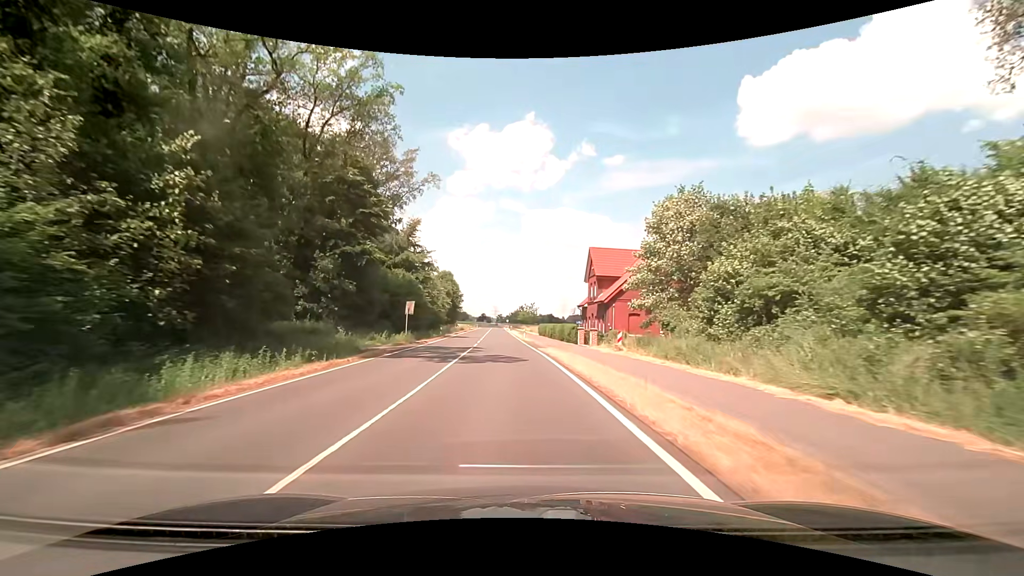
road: secondary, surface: asphalt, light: Day
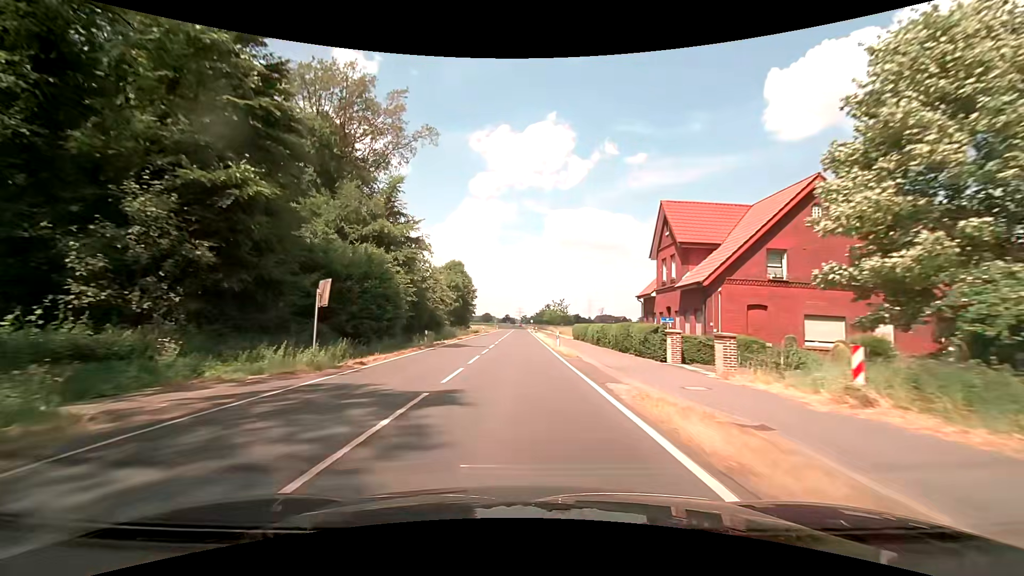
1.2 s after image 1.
(-0.6, +19.5) m; -3°
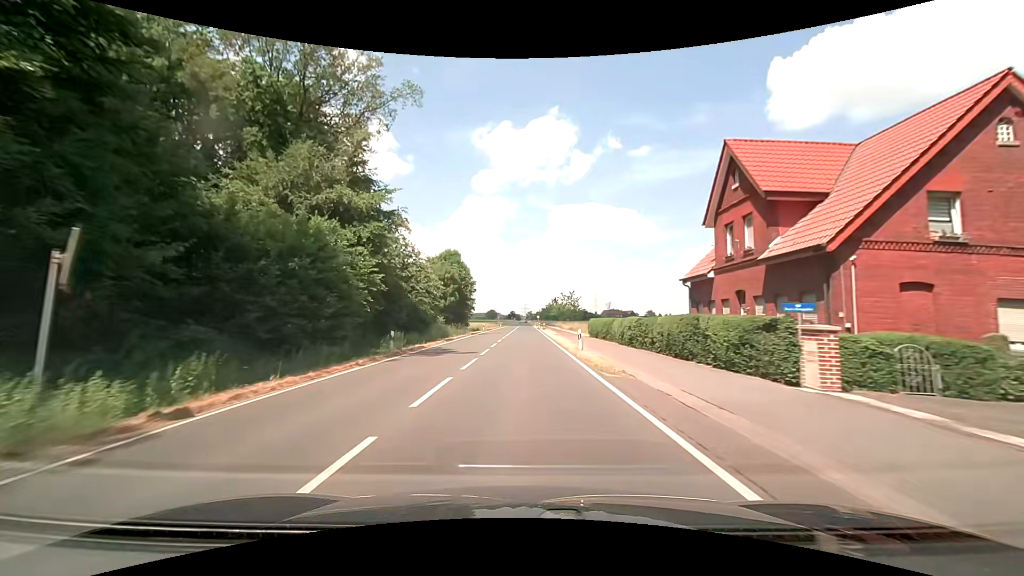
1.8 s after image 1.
(-0.1, +9.9) m; 0°
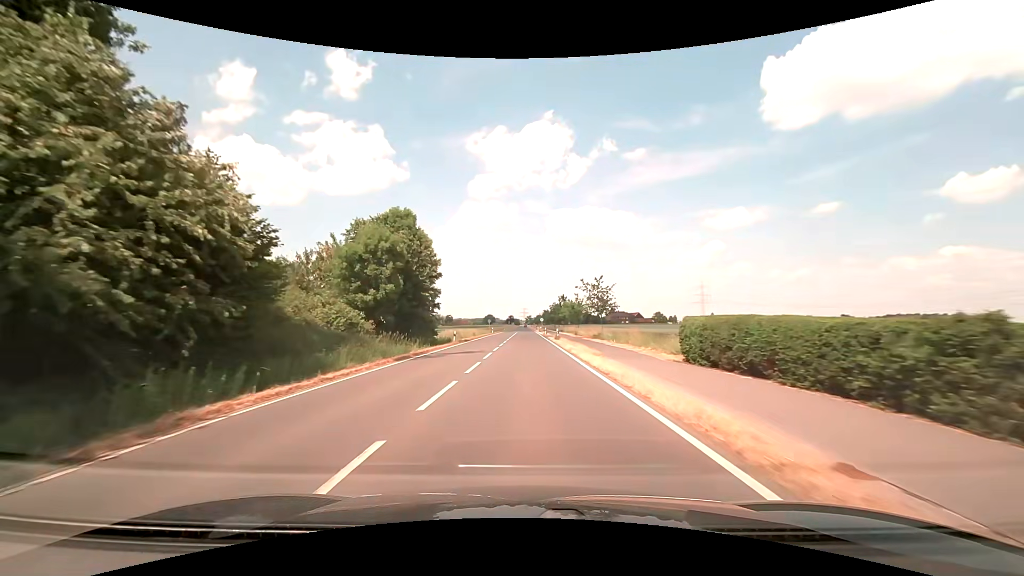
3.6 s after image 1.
(-0.3, +30.3) m; 0°
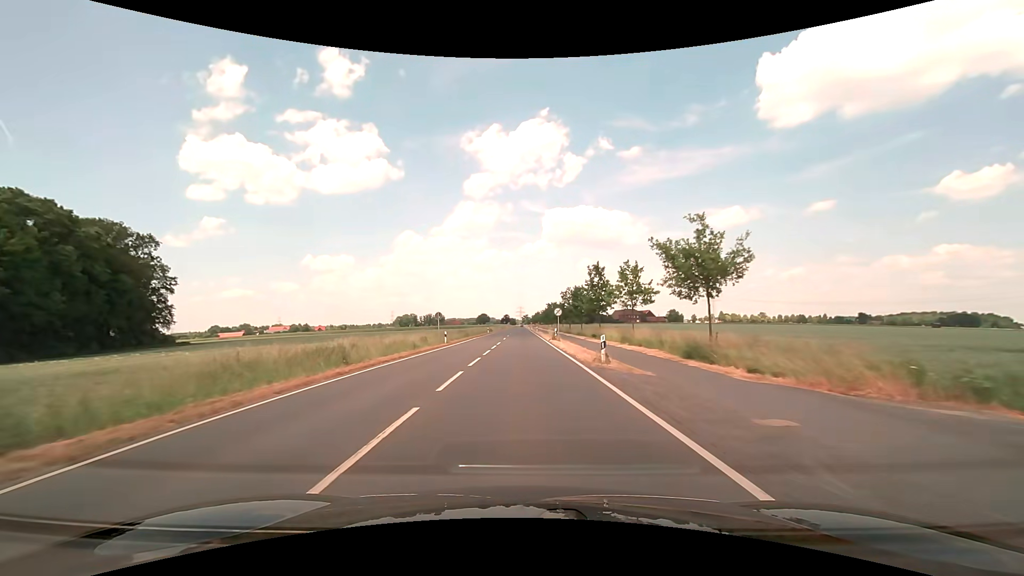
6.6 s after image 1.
(+0.1, +52.1) m; 0°
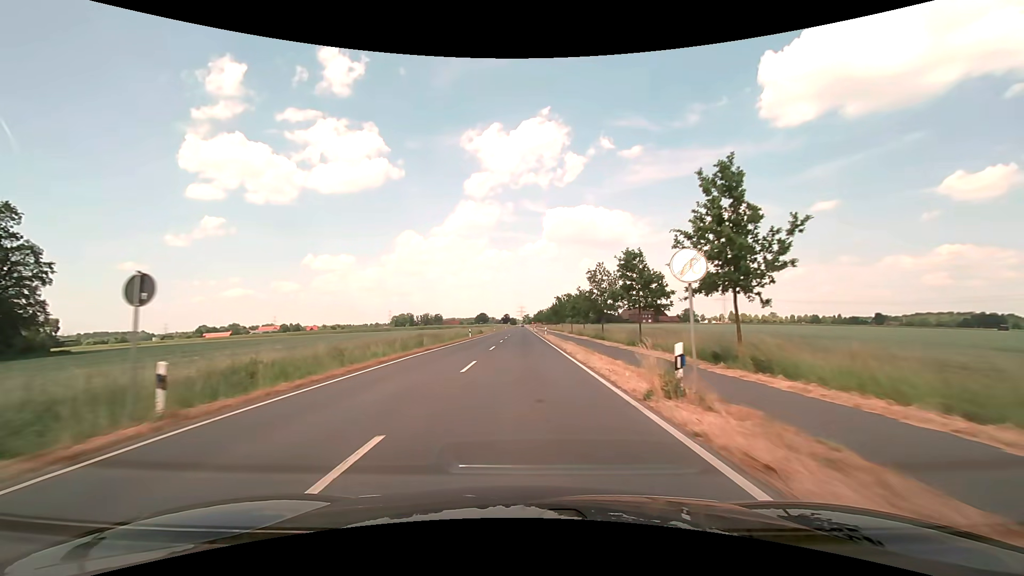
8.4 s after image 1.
(-0.1, +32.1) m; 0°
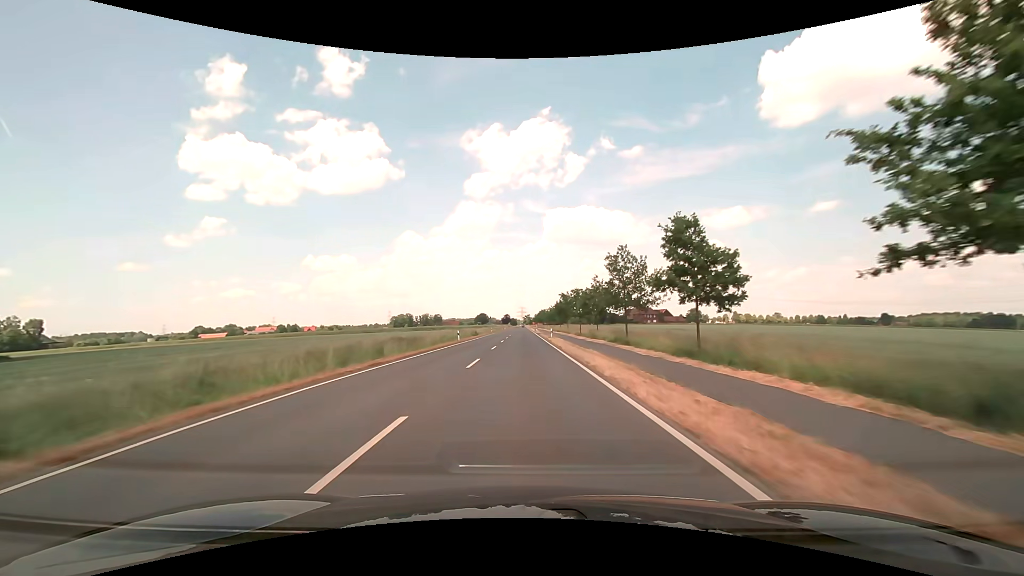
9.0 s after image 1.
(0.0, +10.8) m; 0°
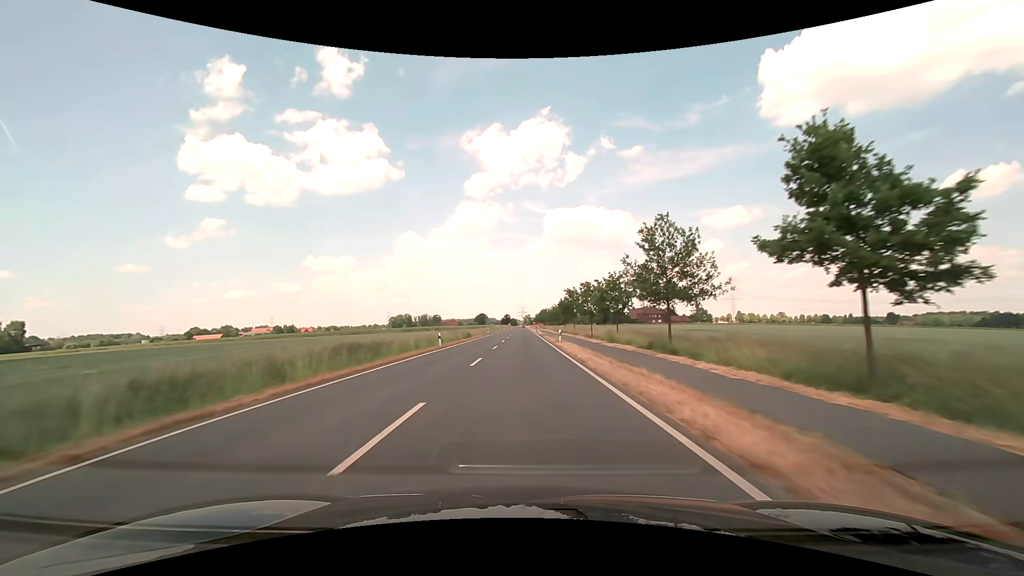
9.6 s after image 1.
(0.0, +10.9) m; 0°
(0, +10) (0, +20) (0, +30) (0, +40) (0, +50) (0, +60) (0, +70) (0, +80) (0, +90) (0, +100) m
